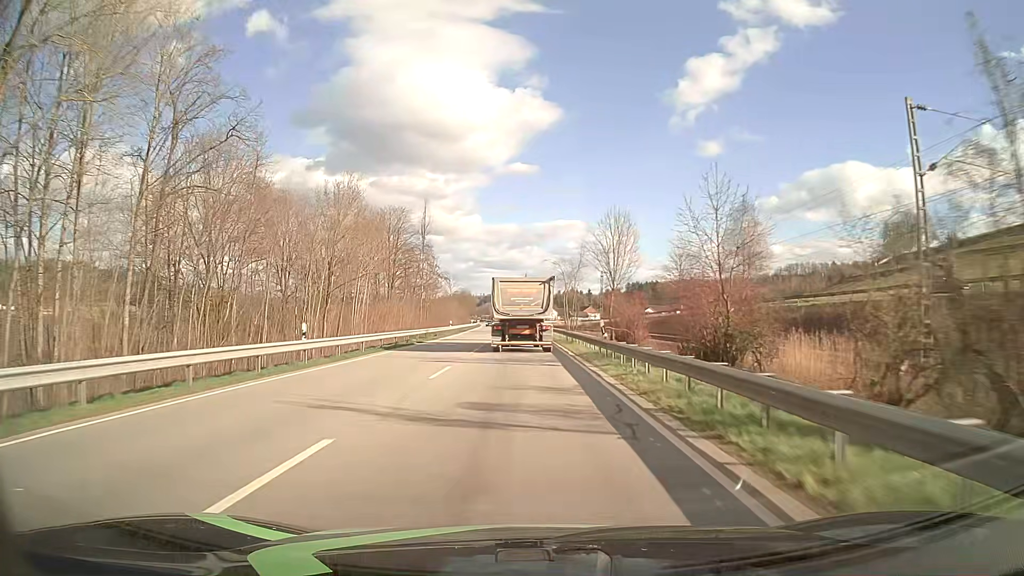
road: primary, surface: asphalt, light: Day
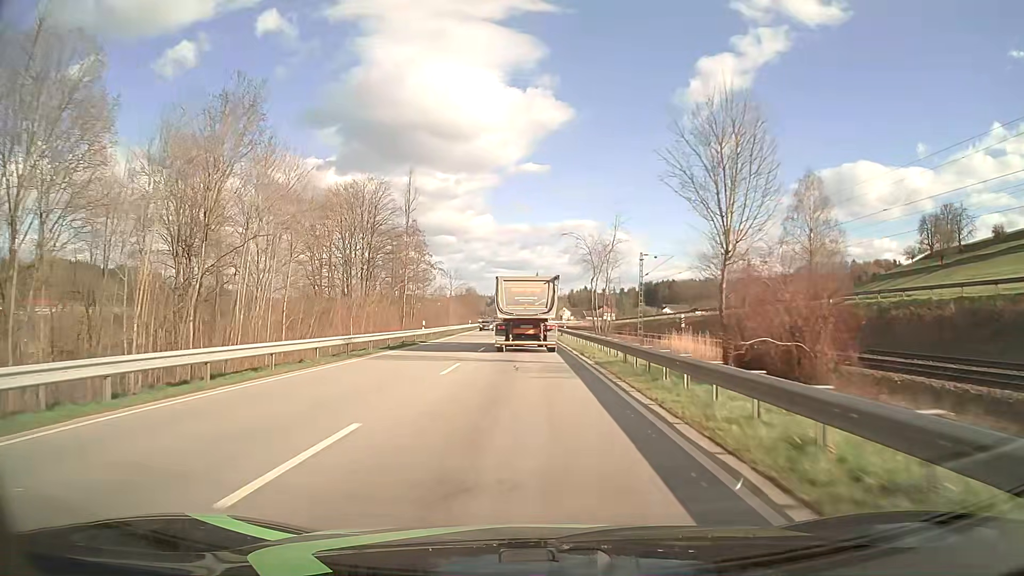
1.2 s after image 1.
(-0.2, +23.5) m; -1°
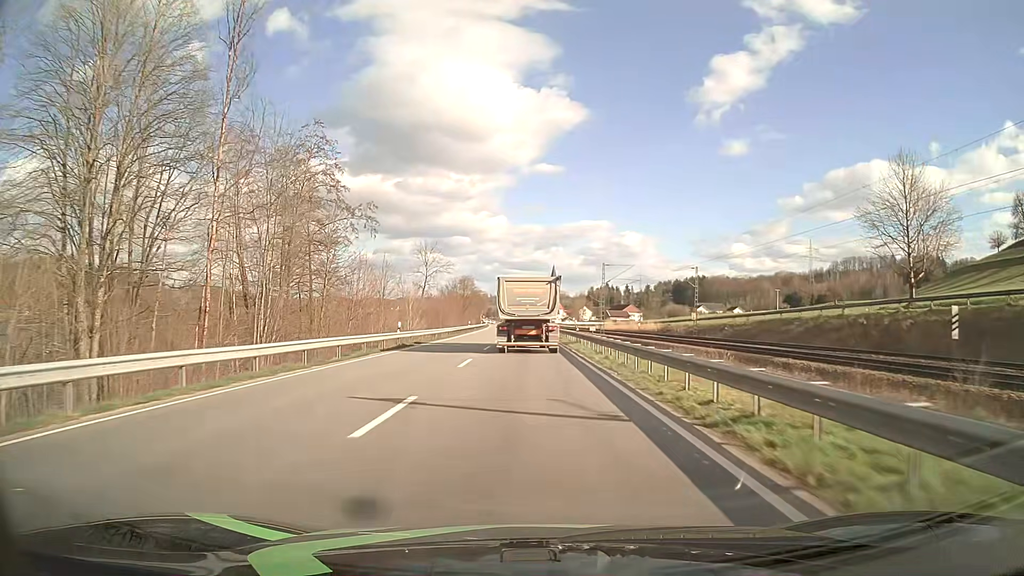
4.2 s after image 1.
(-0.8, +57.7) m; -1°
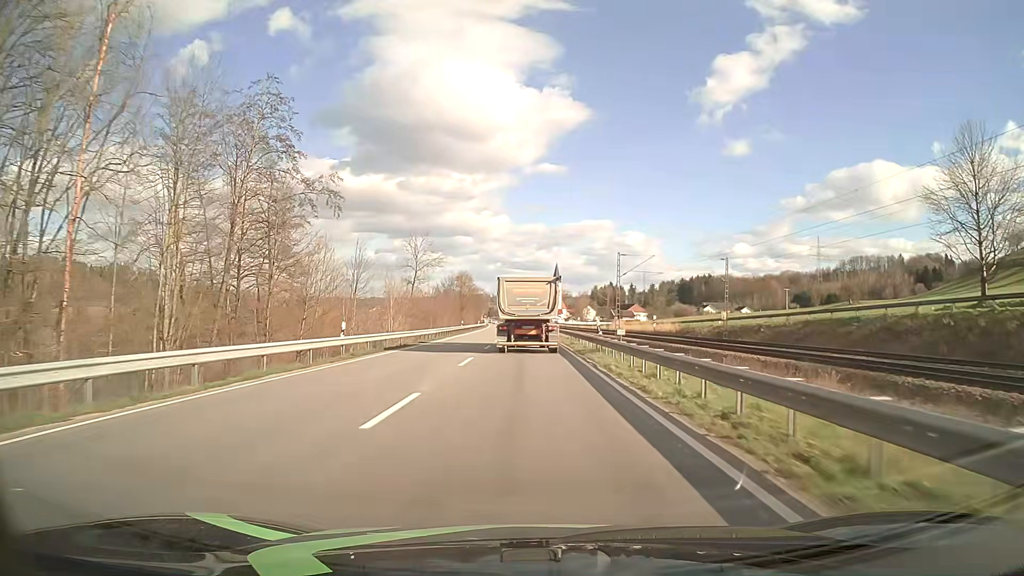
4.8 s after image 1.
(-0.1, +11.4) m; 0°
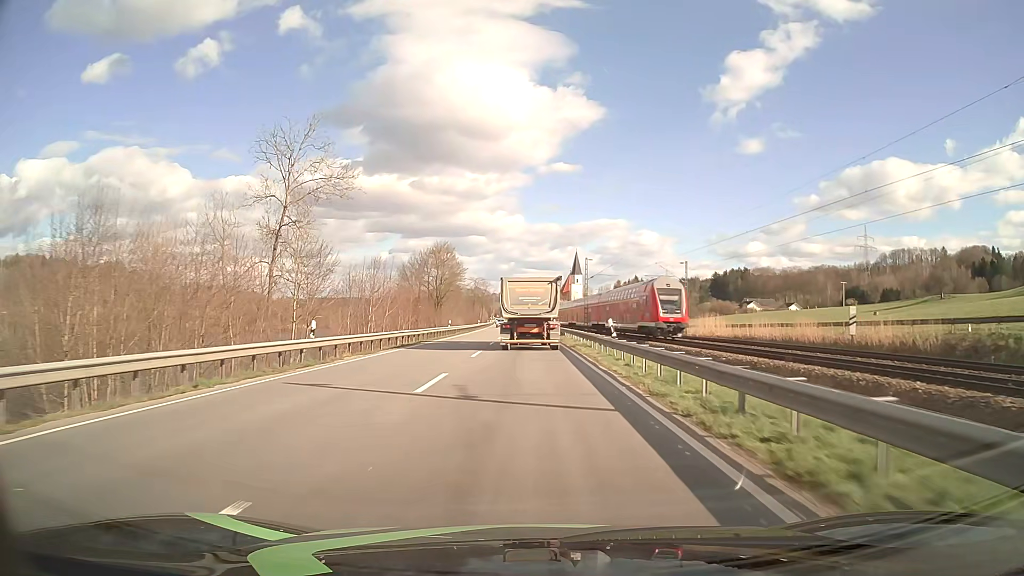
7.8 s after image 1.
(-0.7, +56.4) m; -1°
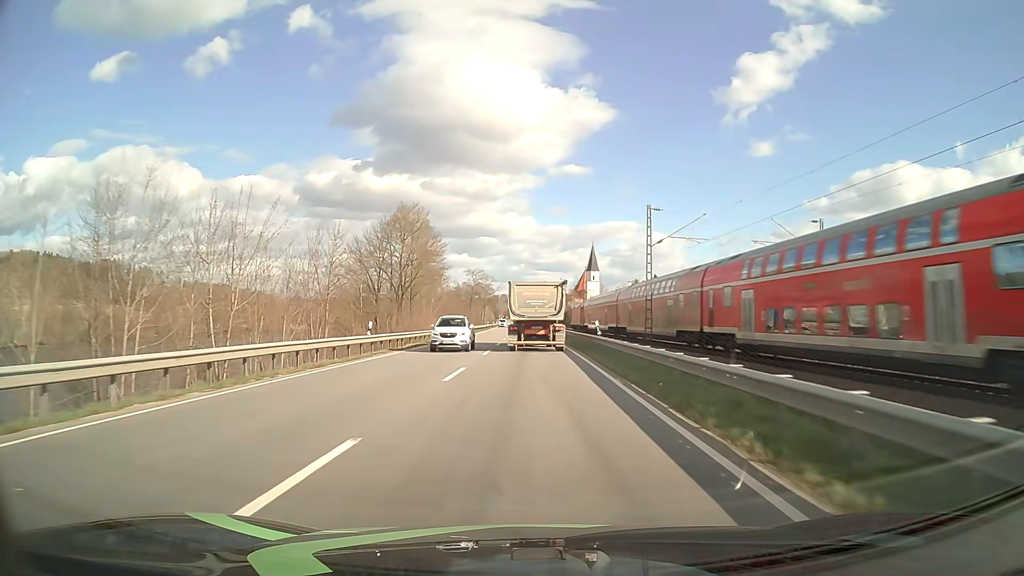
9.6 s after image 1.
(-0.2, +33.4) m; -1°
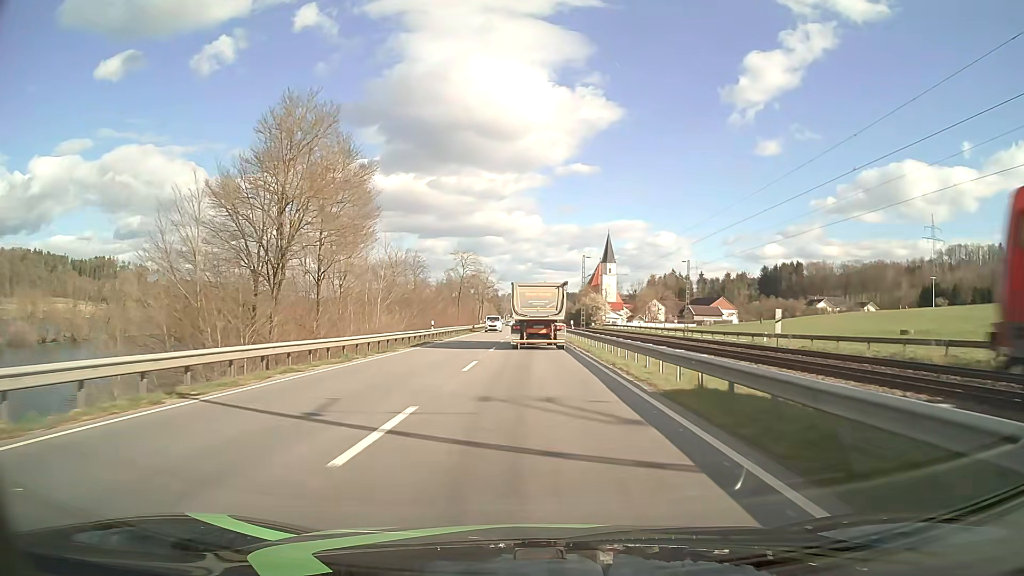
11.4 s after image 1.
(-0.3, +33.5) m; -1°
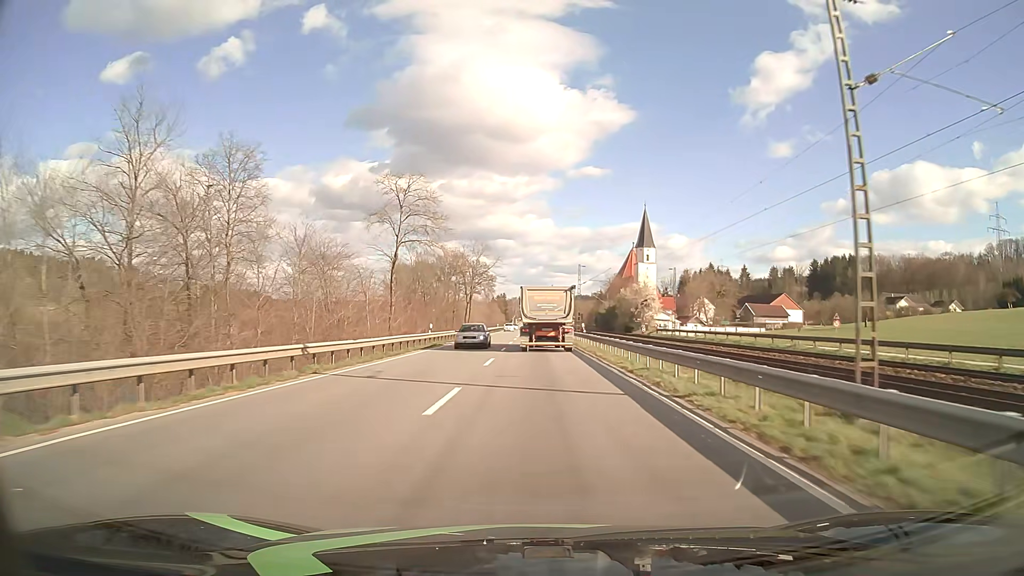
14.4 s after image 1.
(-0.5, +57.0) m; -1°
(0, +10) (0, +20) (0, +30) (0, +40) (0, +50) (0, +60) (0, +70) (0, +80) (0, +90) (0, +100) m
